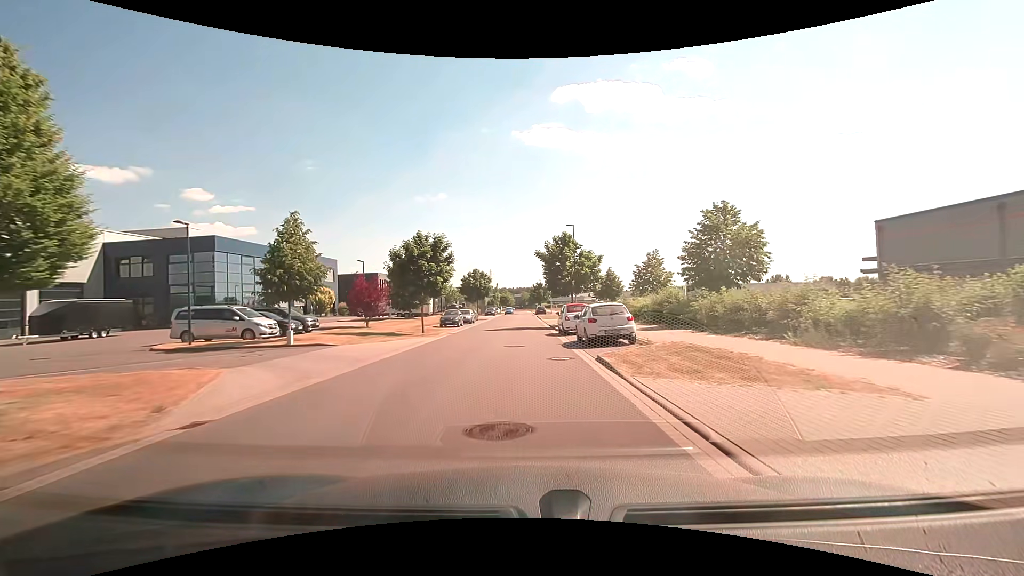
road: residential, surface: asphalt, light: Day
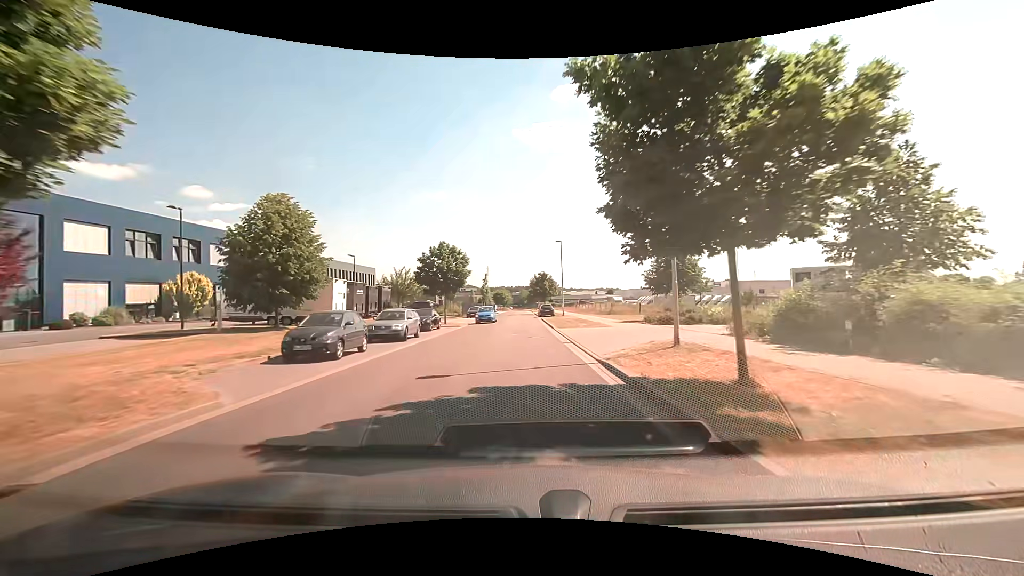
(0.0, +26.9) m; 0°
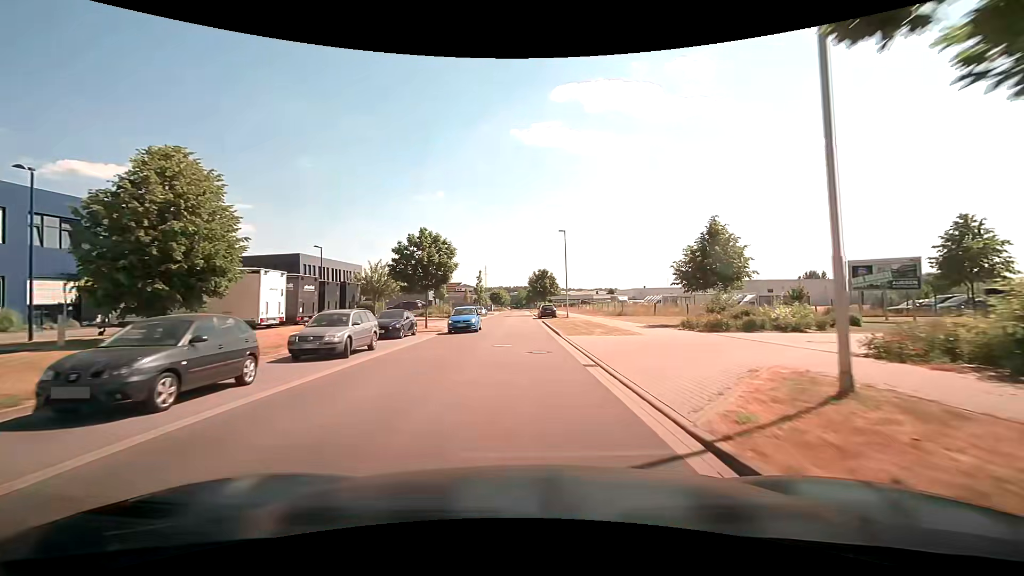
(0.0, +7.2) m; 0°
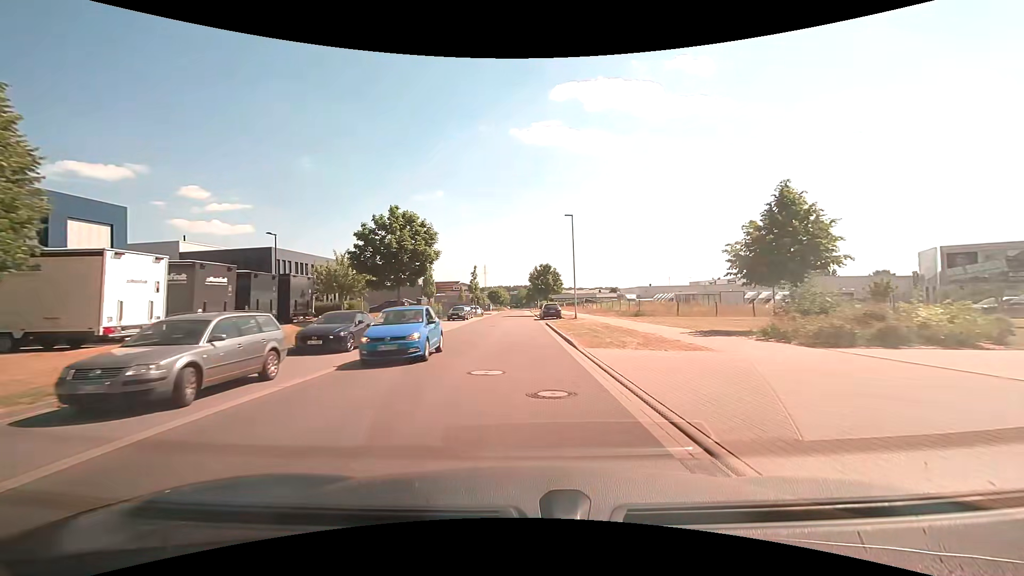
(0.0, +7.3) m; 0°
